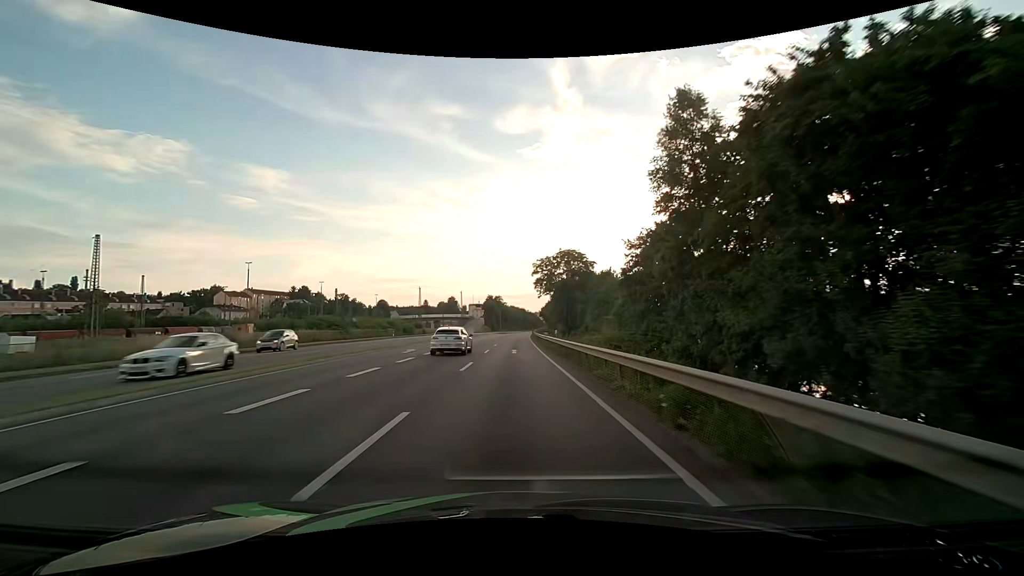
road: primary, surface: asphalt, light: Day
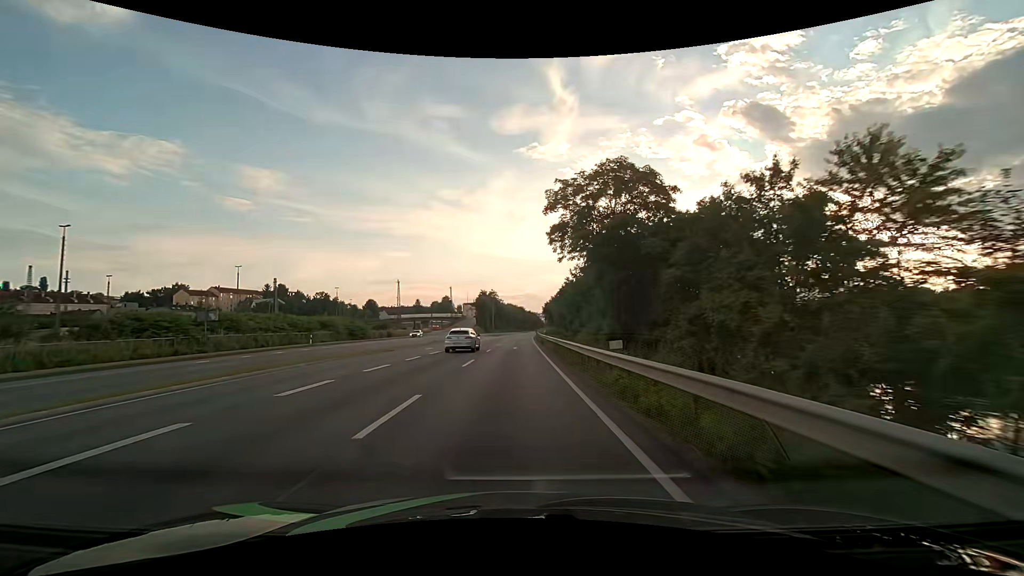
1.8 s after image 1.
(+0.1, +33.9) m; 0°
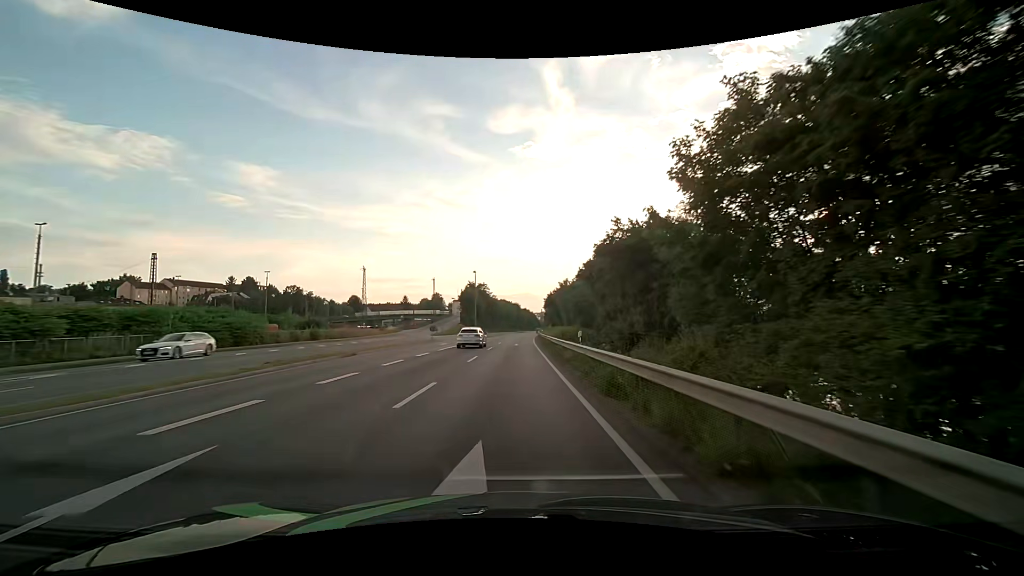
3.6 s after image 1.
(0.0, +33.6) m; 0°
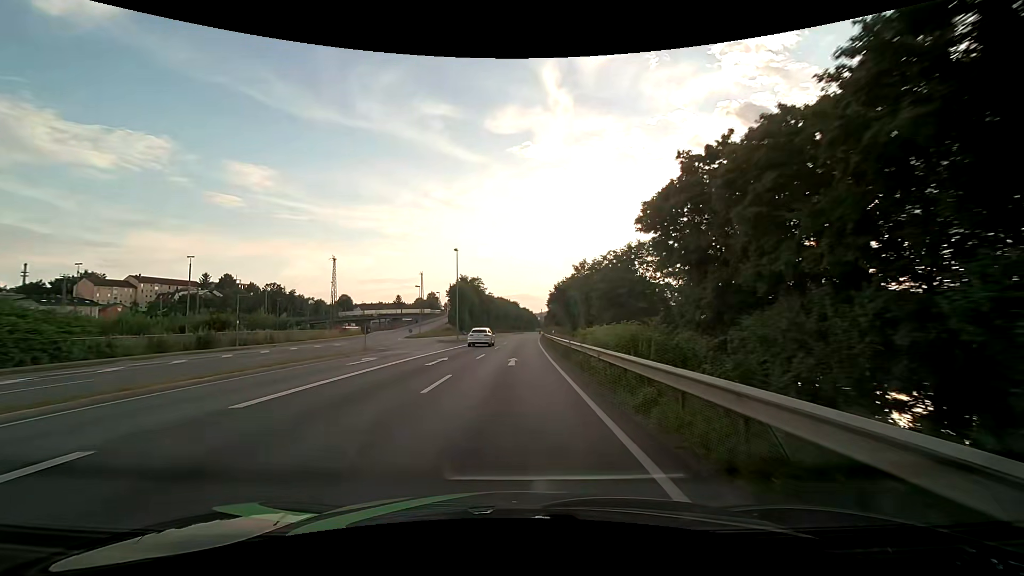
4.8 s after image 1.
(+0.1, +22.2) m; 0°
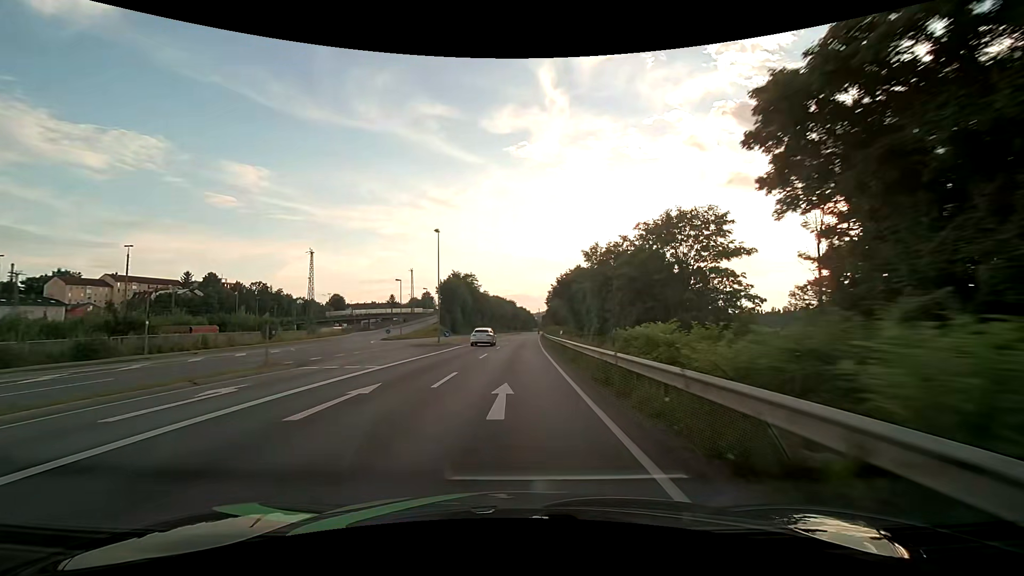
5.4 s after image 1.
(0.0, +11.0) m; +1°
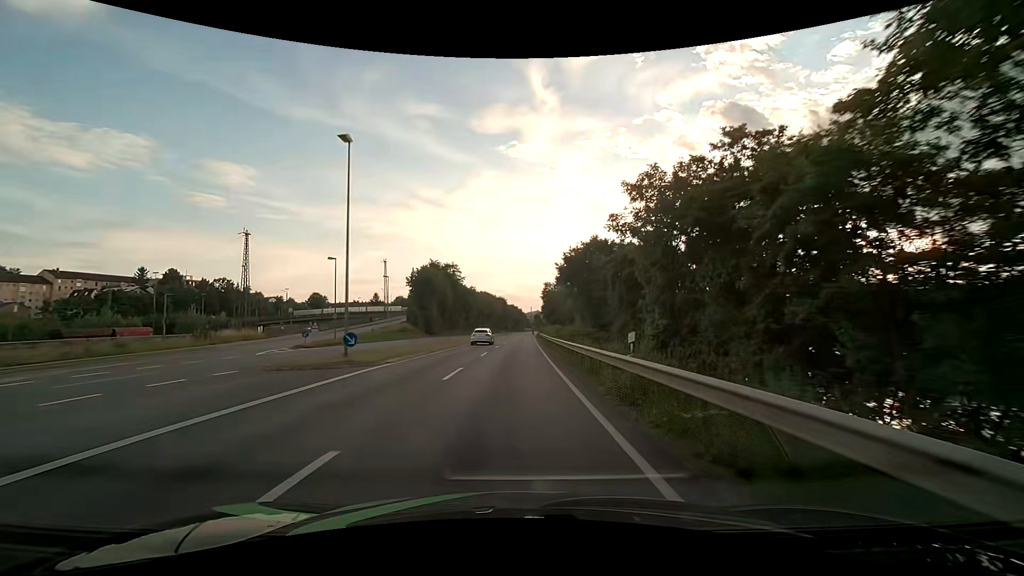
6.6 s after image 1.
(+0.1, +22.0) m; +1°
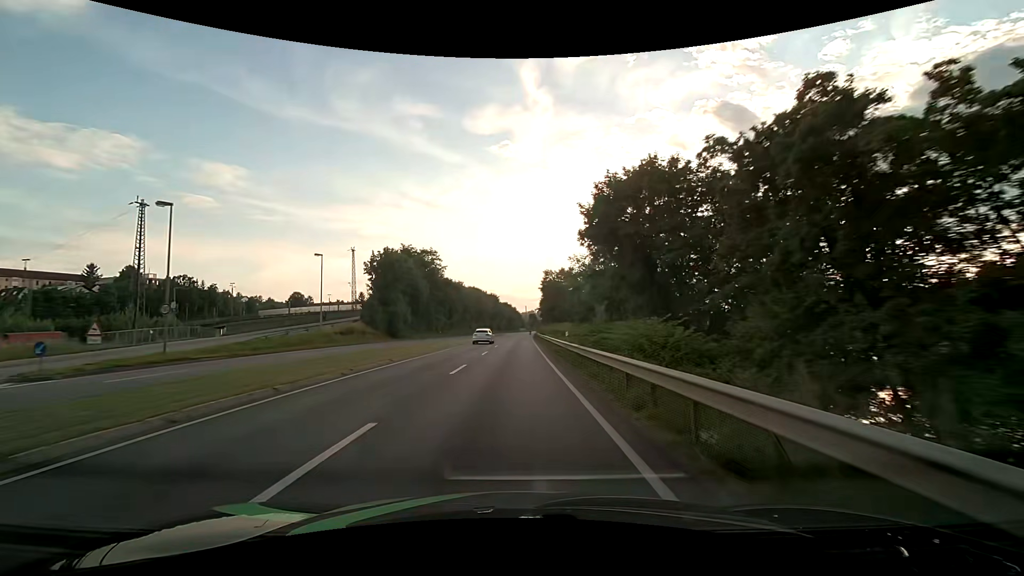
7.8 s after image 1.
(+0.1, +22.2) m; +1°
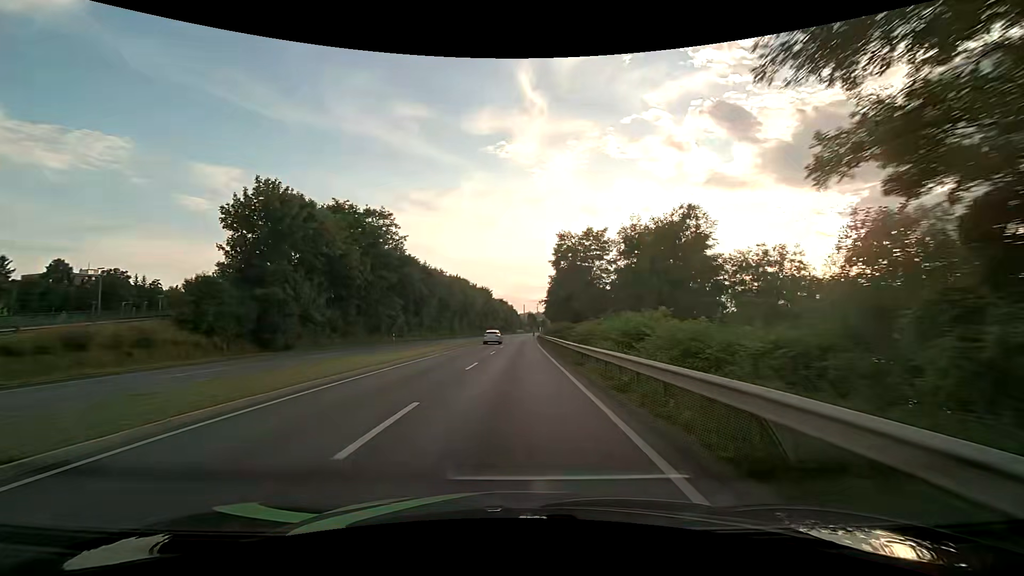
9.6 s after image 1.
(0.0, +34.1) m; +1°
(0, +10) (0, +20) (0, +30) (0, +40) (0, +50) (0, +60) (0, +70) (0, +80) (+1, +90) (+1, +100) m
